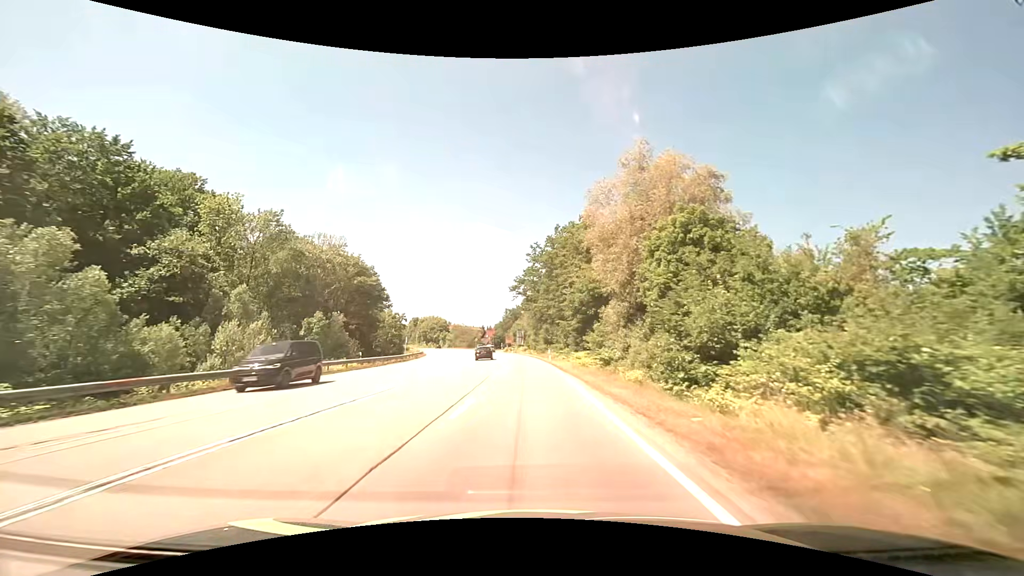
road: secondary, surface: asphalt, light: Day
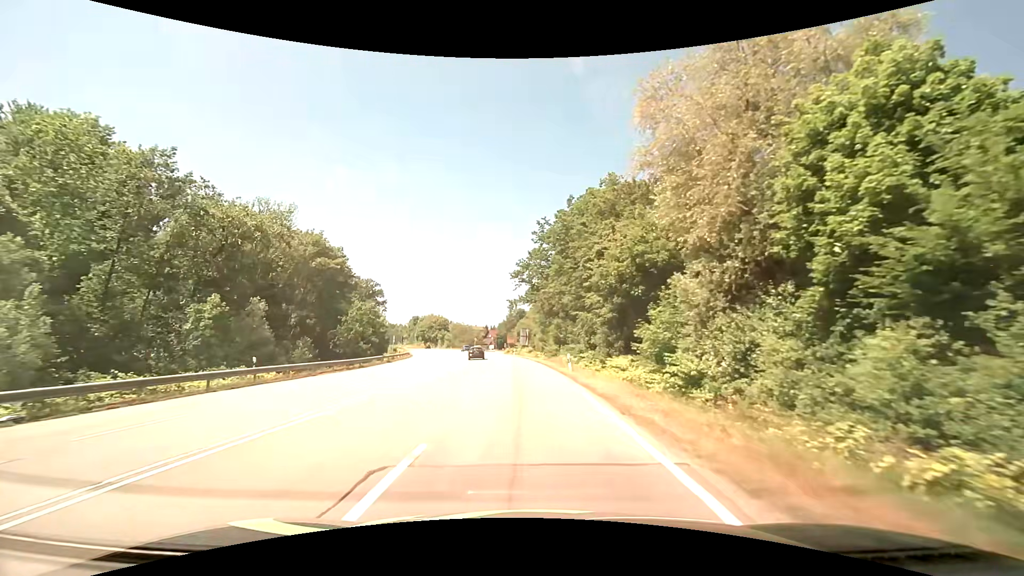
(-0.1, +17.2) m; -1°
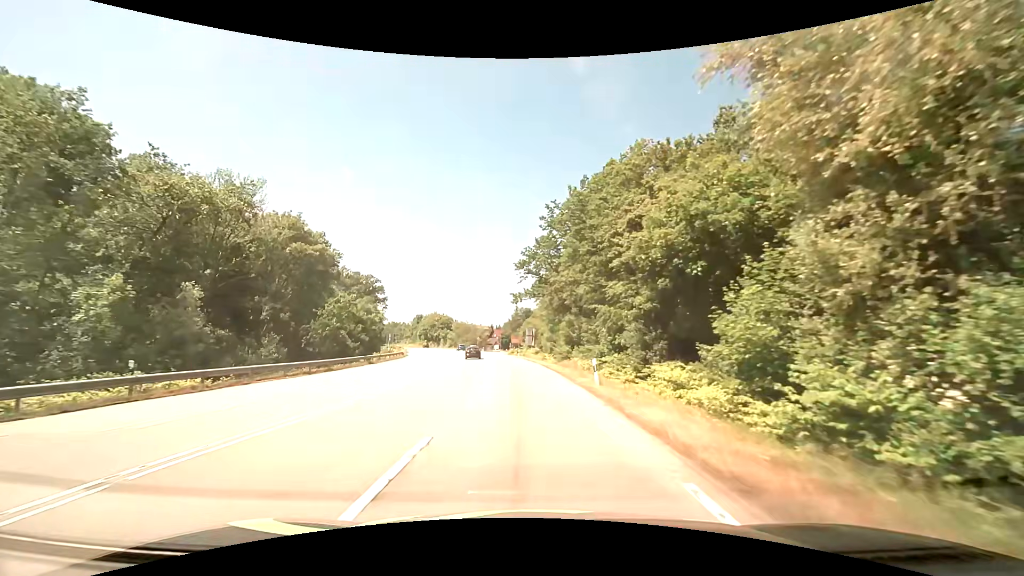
(0.0, +8.4) m; -1°
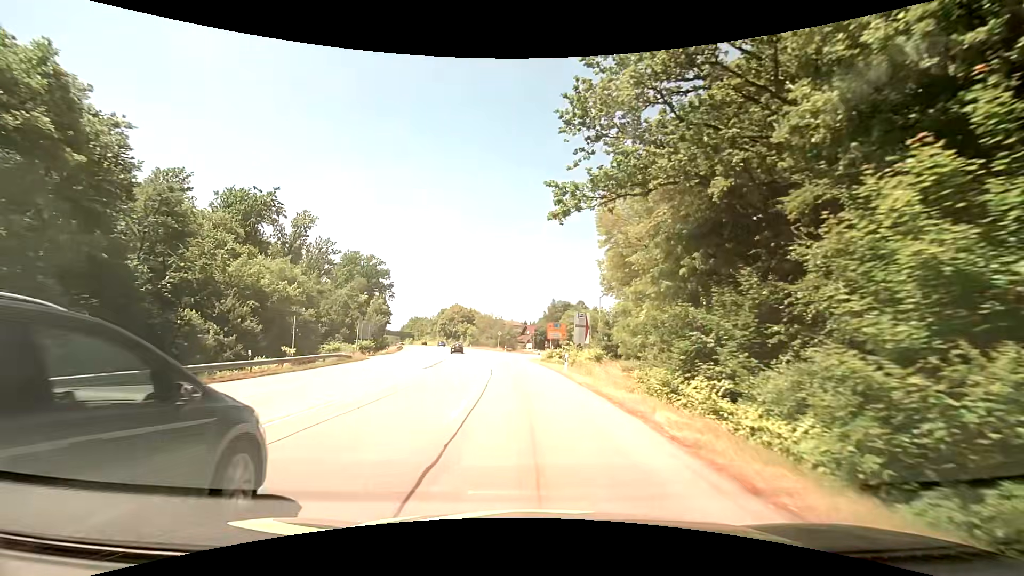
(-1.2, +39.5) m; -3°
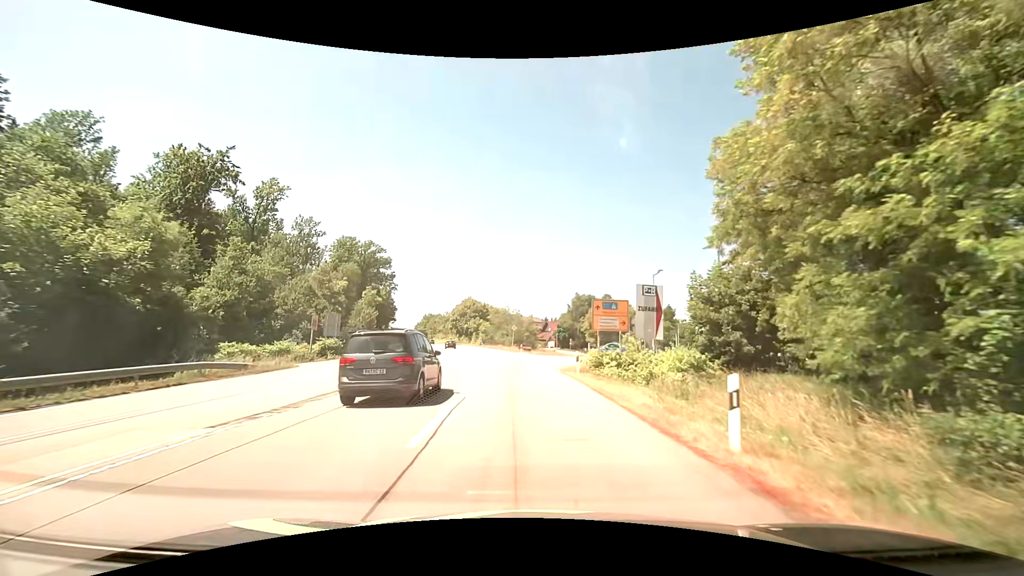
(-0.6, +20.4) m; -3°
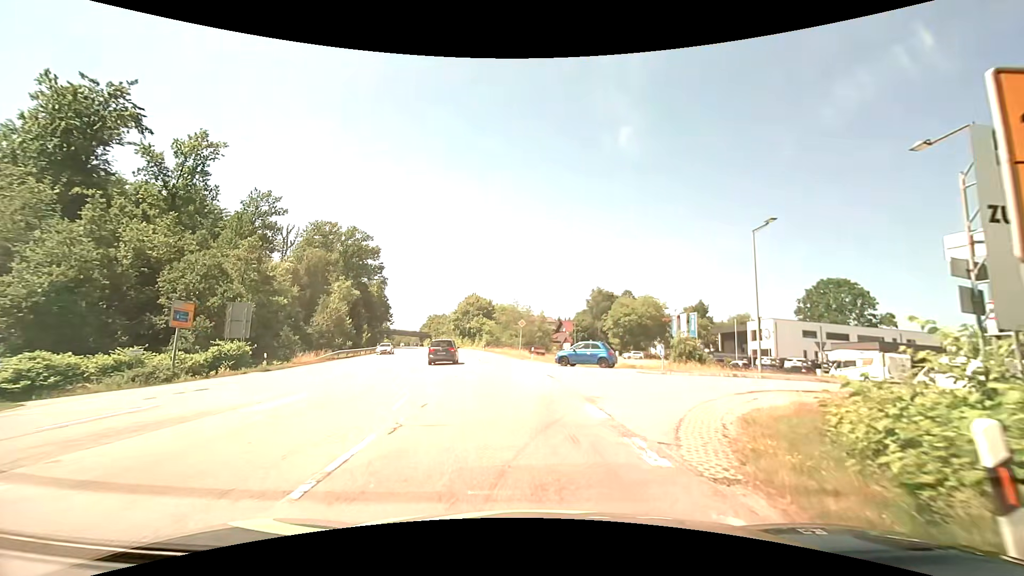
(-0.3, +20.1) m; -2°
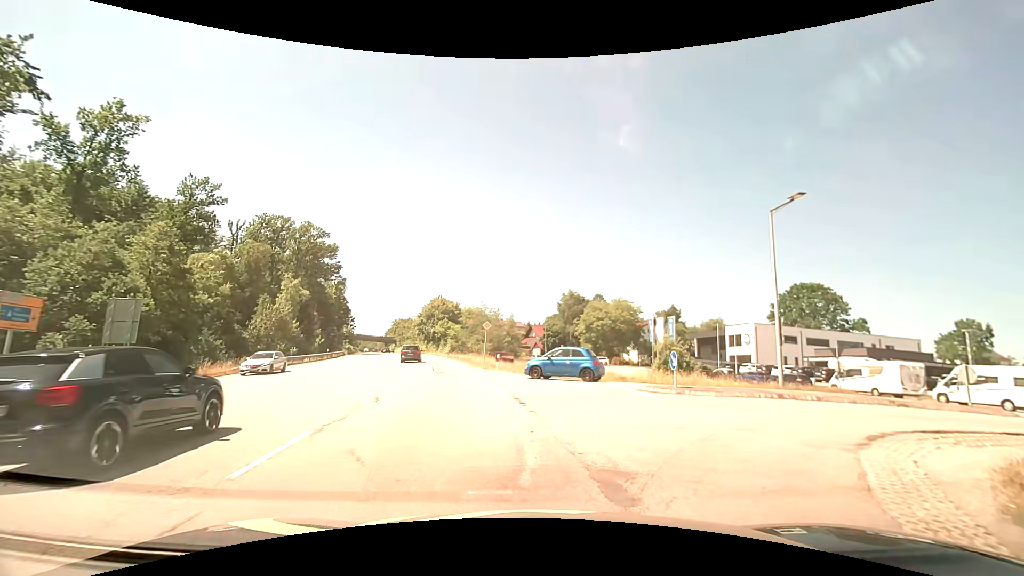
(+0.2, +6.5) m; +4°
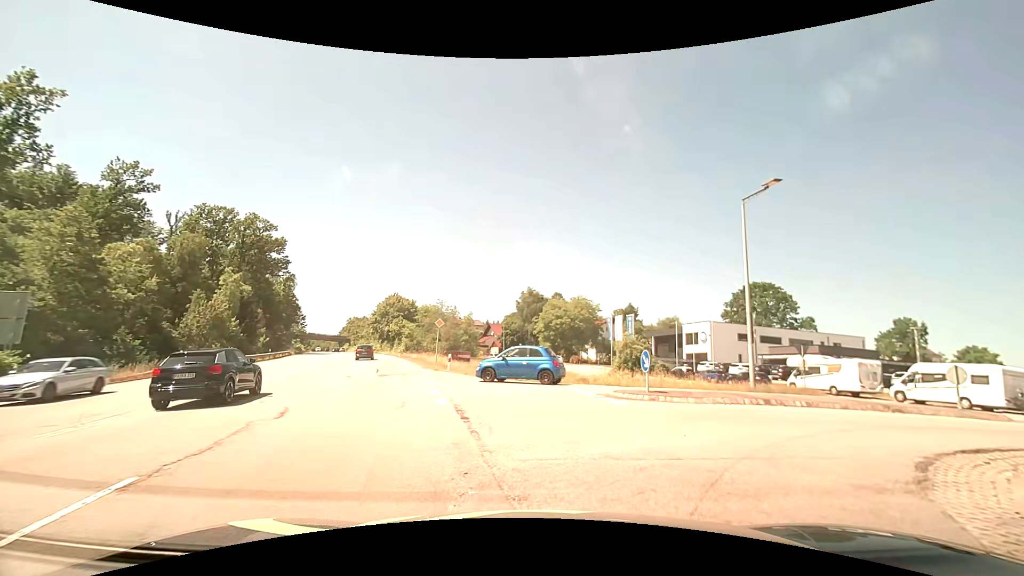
(+0.1, +2.5) m; +5°
